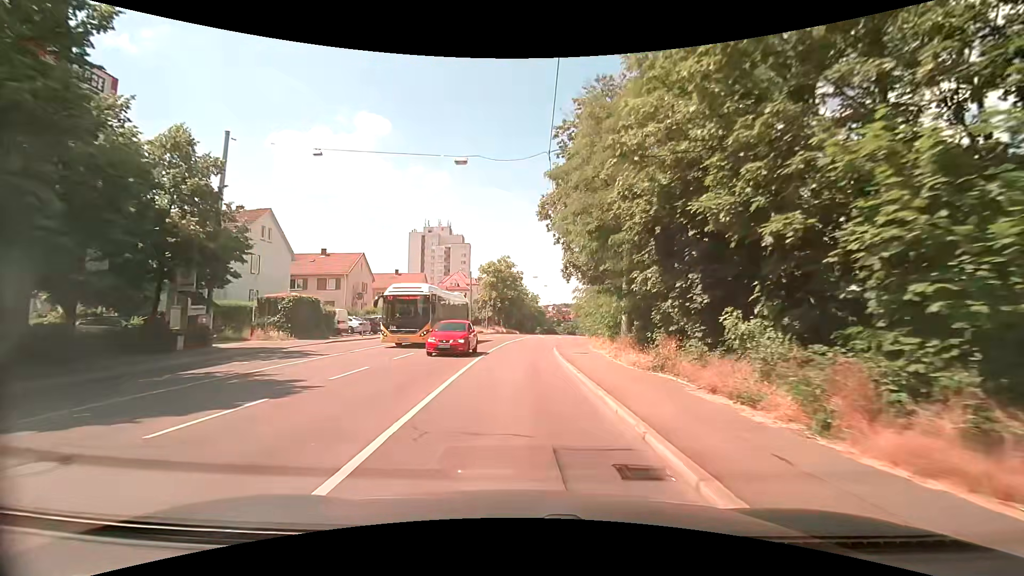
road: secondary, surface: asphalt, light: Day
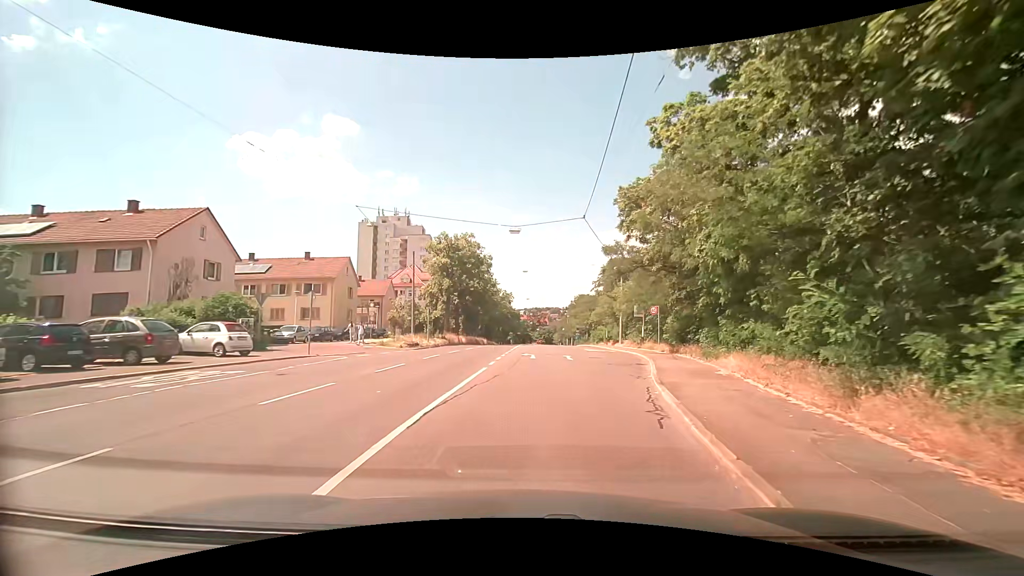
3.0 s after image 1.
(0.0, +27.5) m; +2°
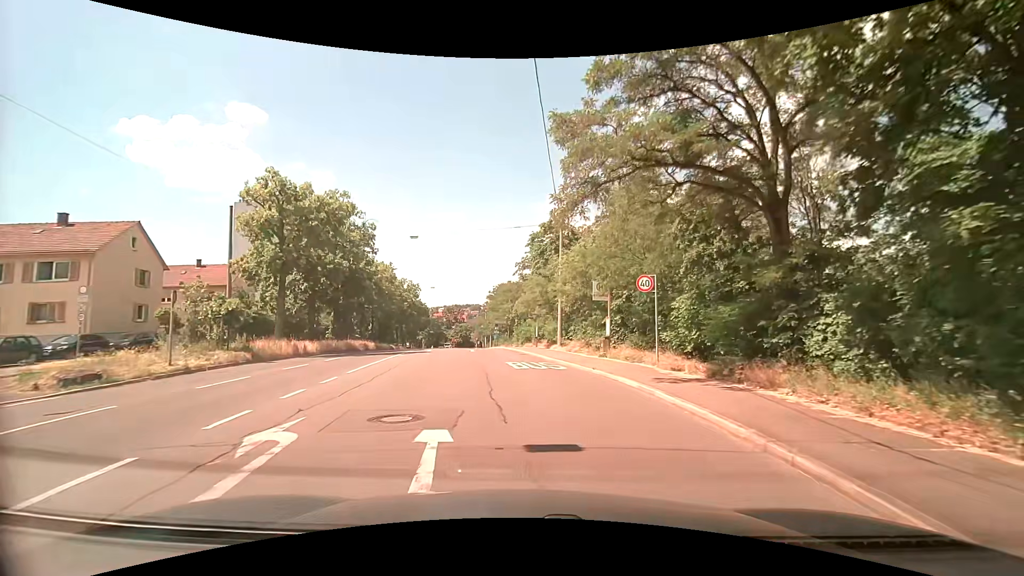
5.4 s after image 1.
(+2.3, +19.4) m; +12°
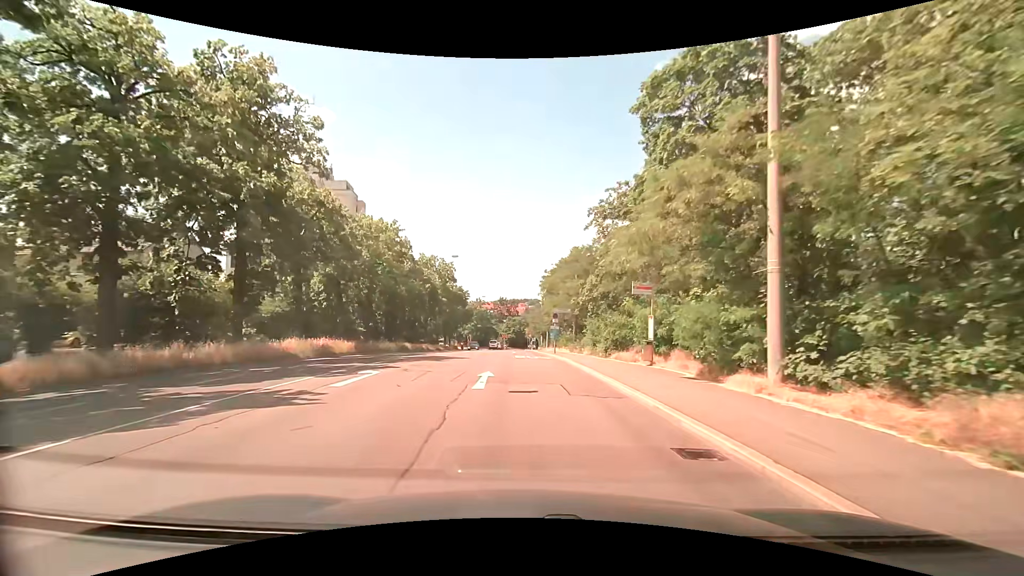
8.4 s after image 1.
(-1.7, +24.9) m; -8°
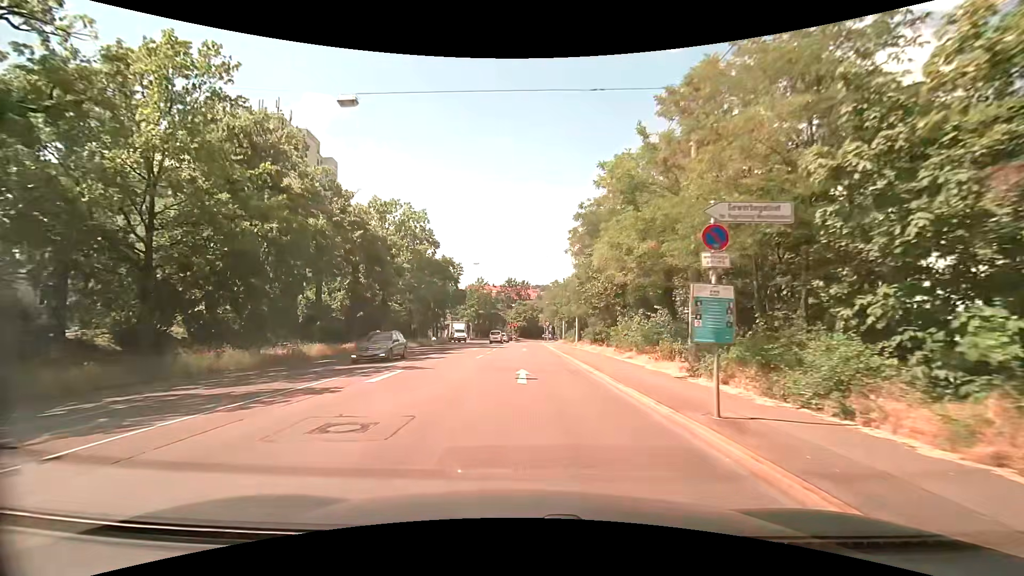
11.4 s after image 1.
(-0.7, +28.3) m; -2°
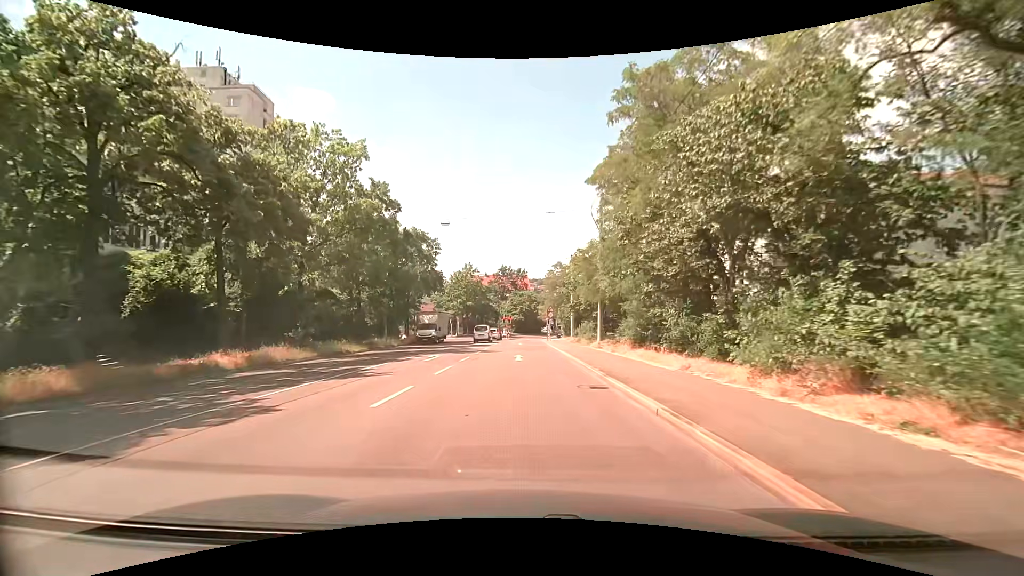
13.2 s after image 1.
(0.0, +16.9) m; +1°
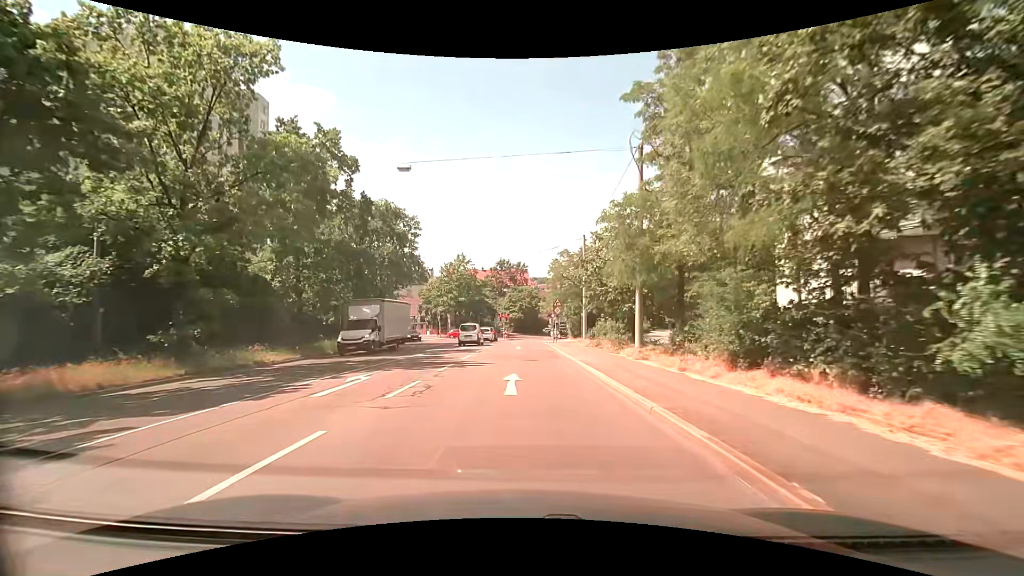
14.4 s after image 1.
(-0.1, +11.1) m; -1°
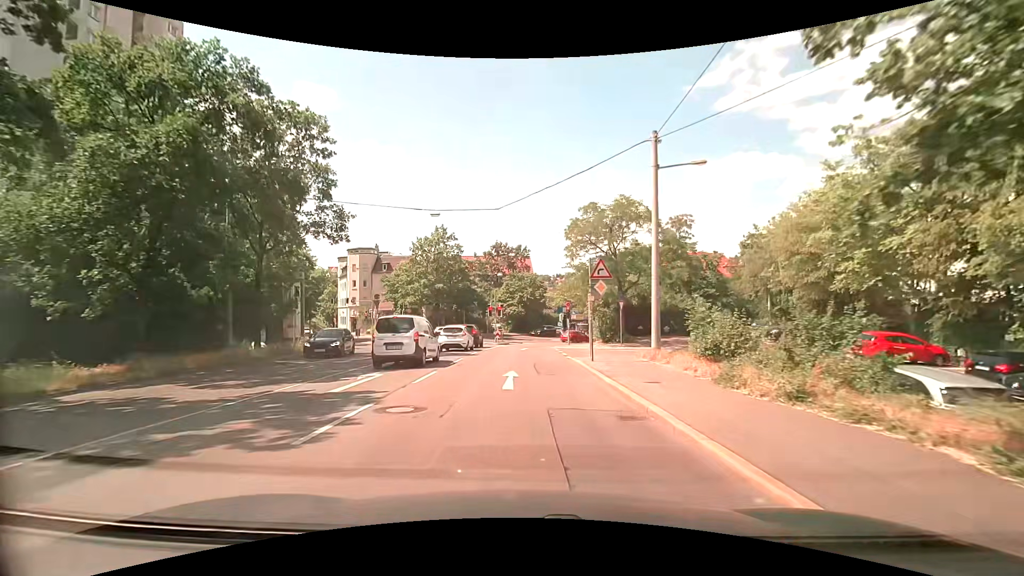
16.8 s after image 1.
(-0.1, +22.1) m; 0°
(0, +10) (0, +20) (+1, +30) (+1, +40) (+2, +50) (+6, +59) (+11, +67) (+18, +74) (+27, +80) (+36, +83) m
